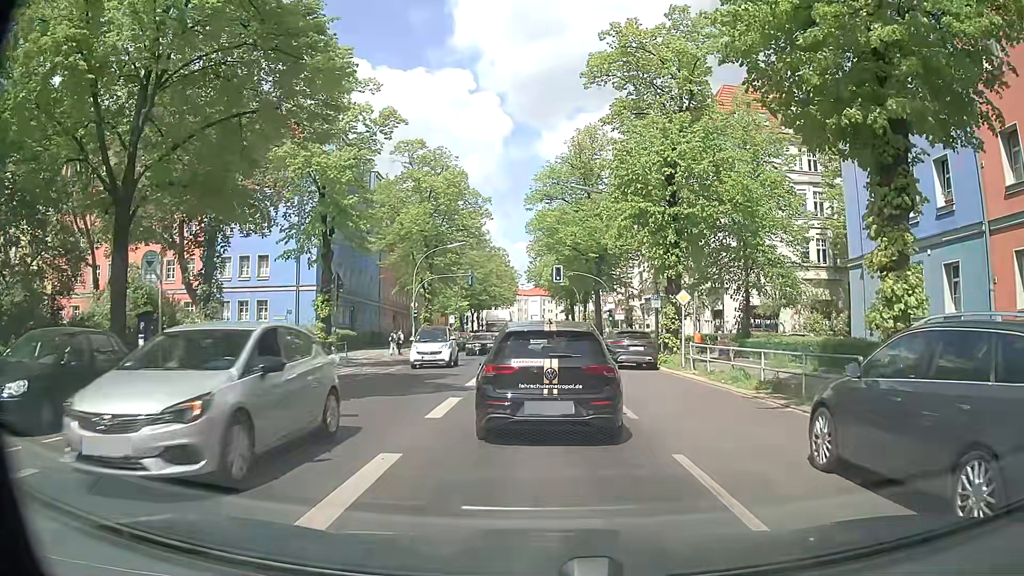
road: secondary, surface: asphalt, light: Day
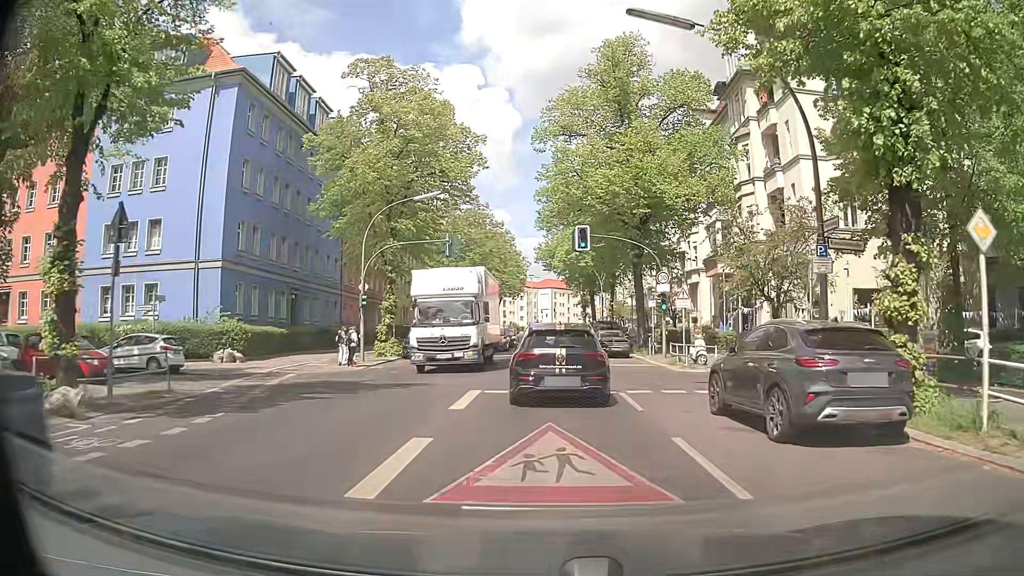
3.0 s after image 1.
(-0.2, +17.4) m; 0°
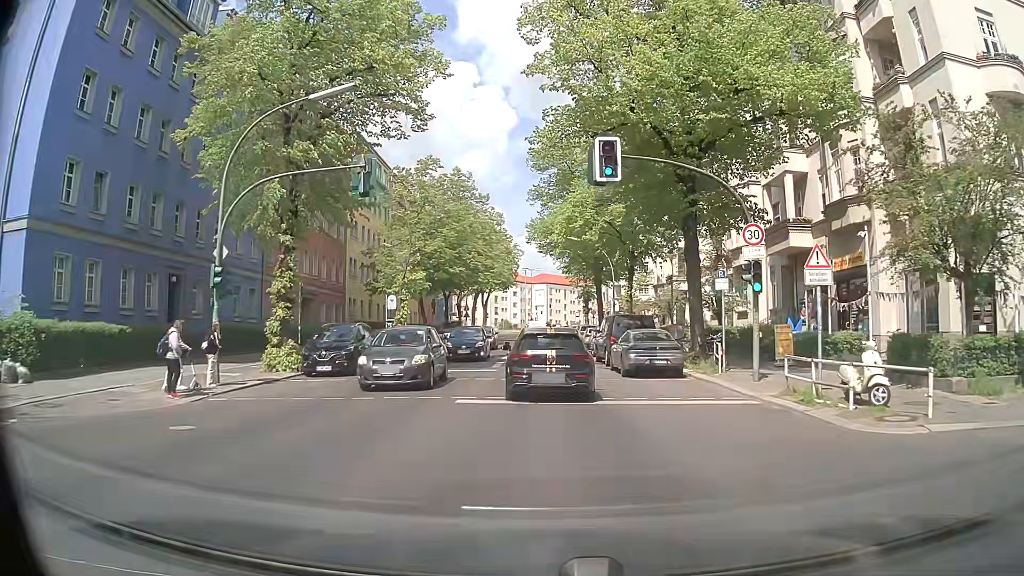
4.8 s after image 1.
(-0.1, +14.8) m; 0°
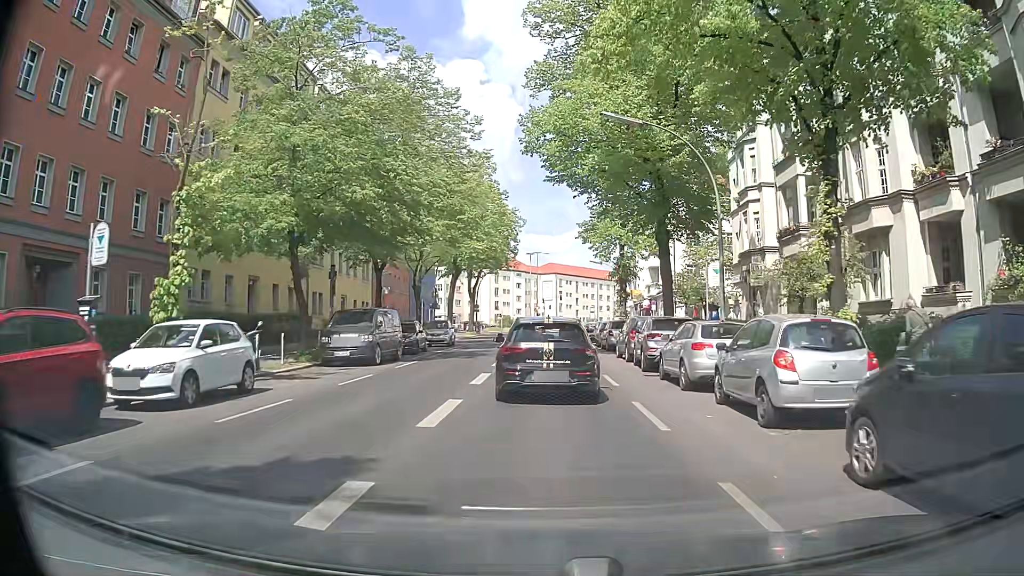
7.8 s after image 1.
(0.0, +28.0) m; +1°
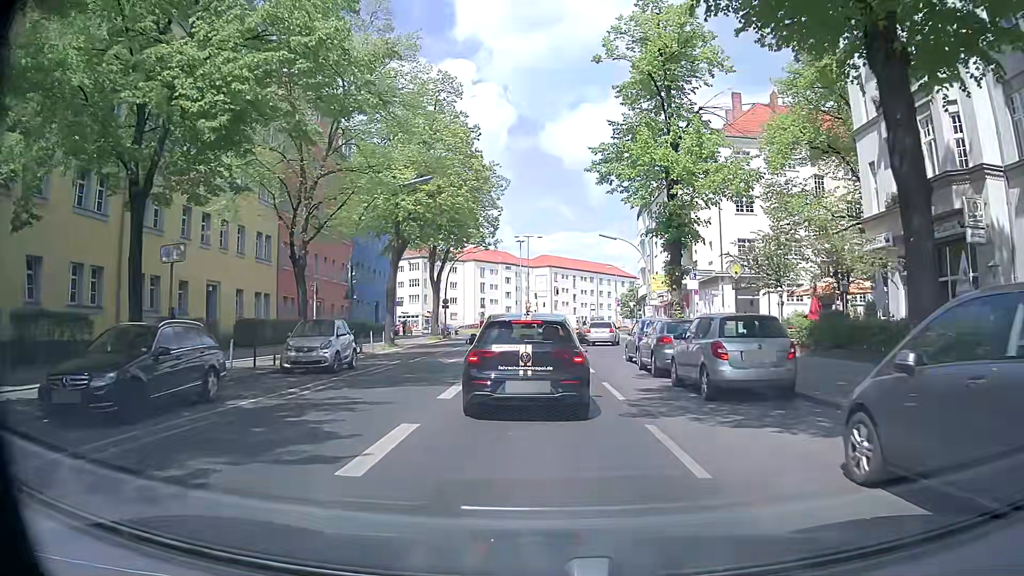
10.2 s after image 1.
(-0.5, +20.7) m; 0°
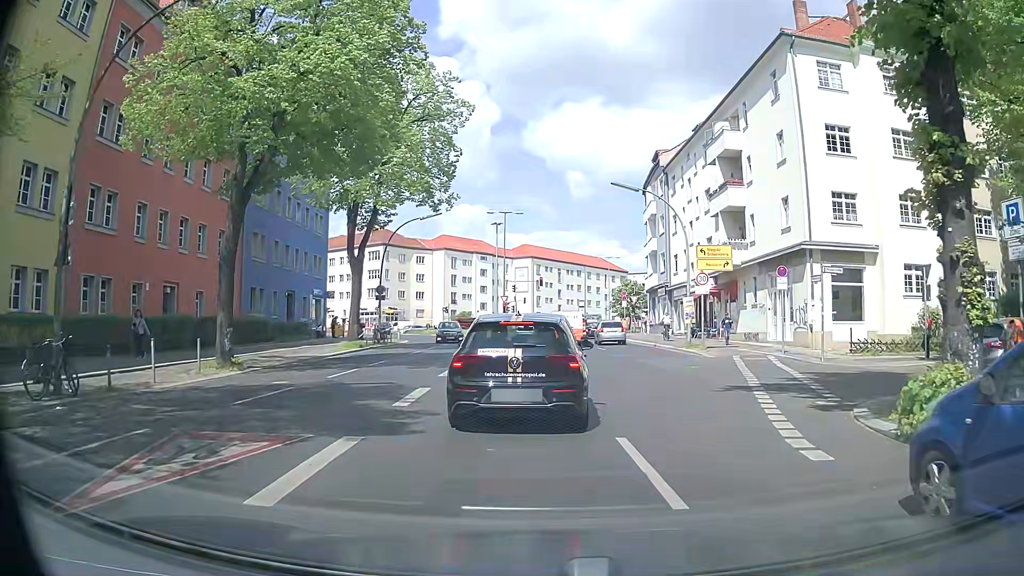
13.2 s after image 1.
(-0.2, +18.7) m; 0°
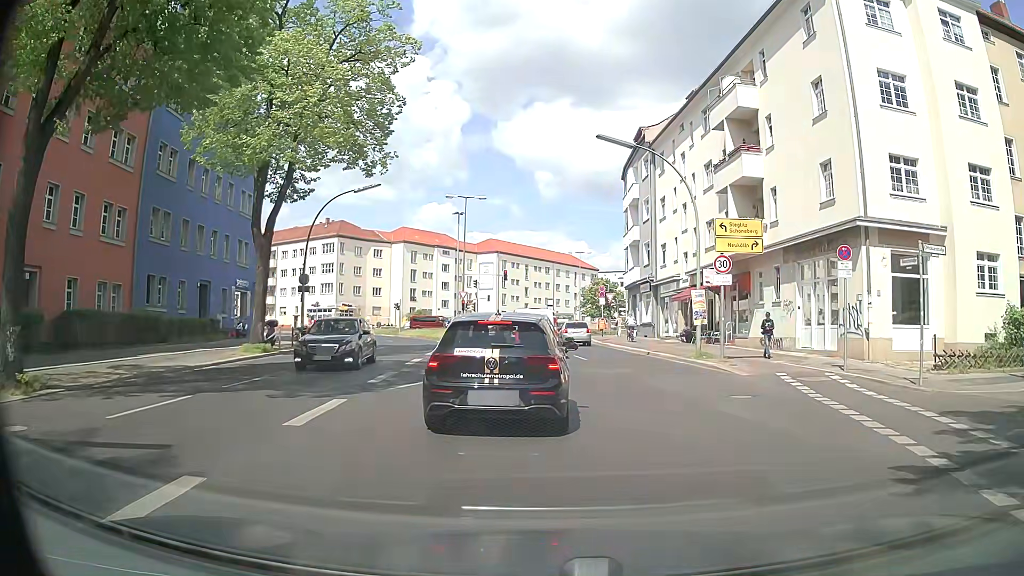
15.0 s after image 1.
(+0.1, +8.3) m; +2°
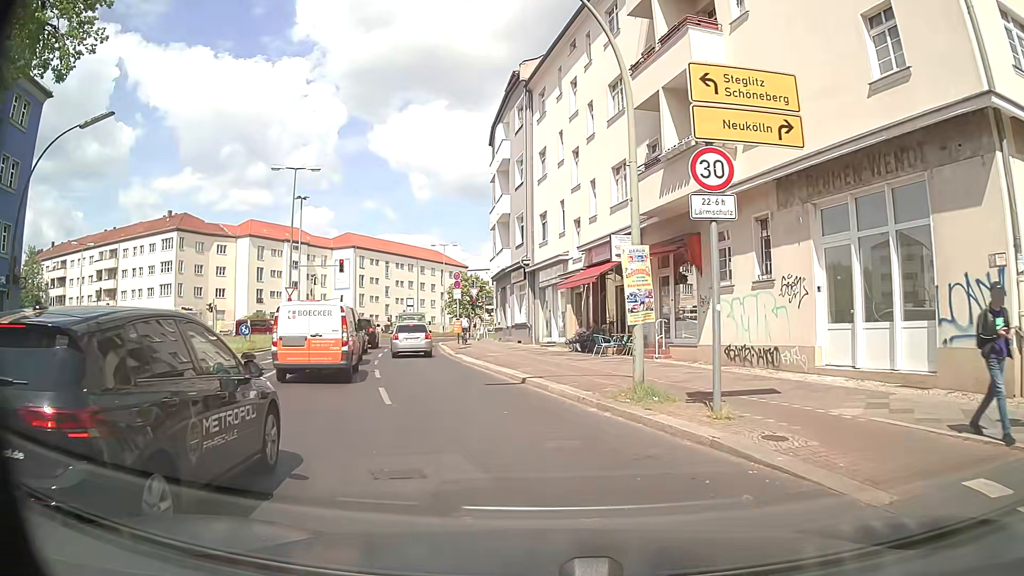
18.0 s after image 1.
(+2.0, +13.5) m; +11°
